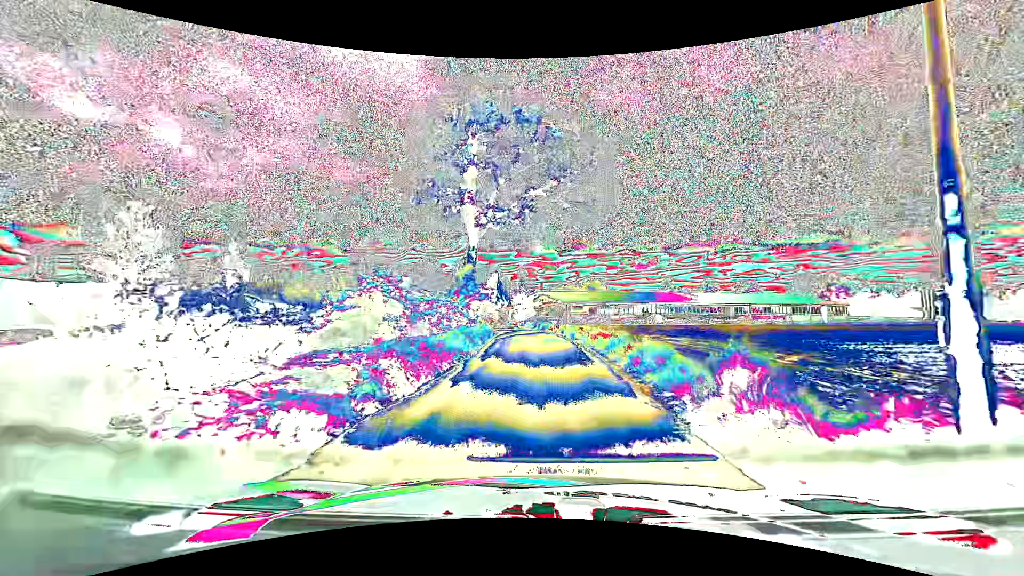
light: Day
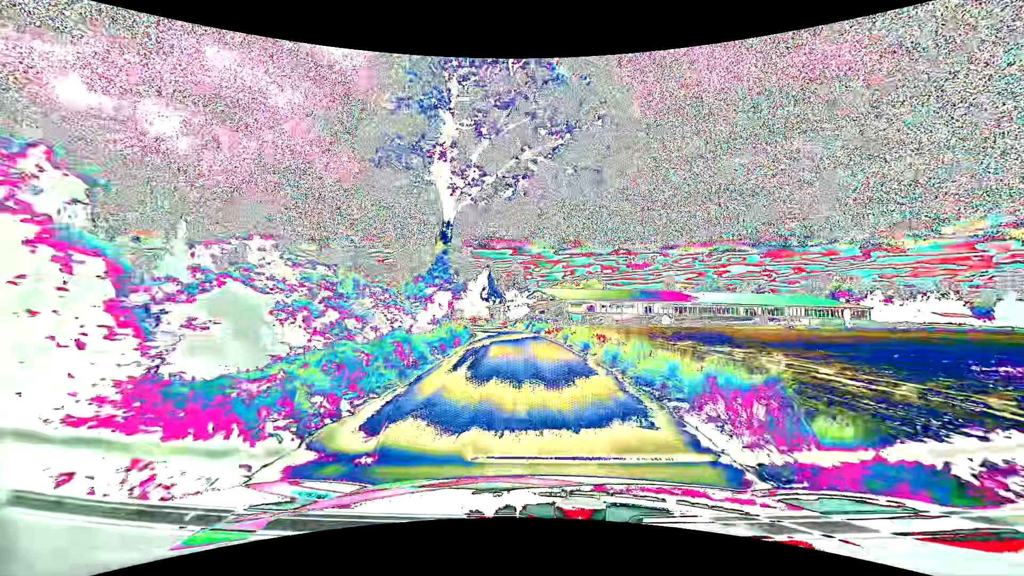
(0.0, +9.9) m; +1°
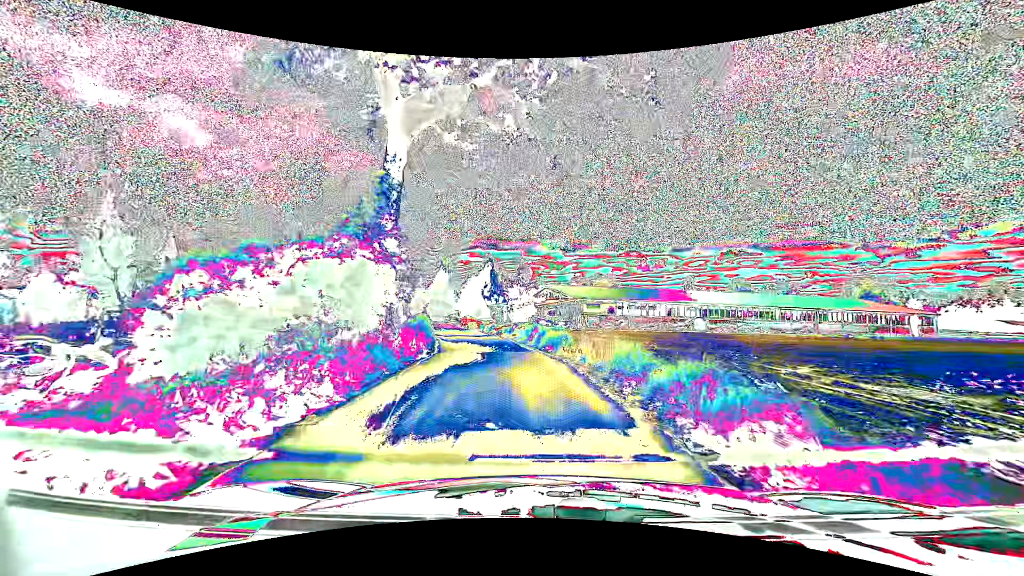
(-0.2, +13.6) m; -1°
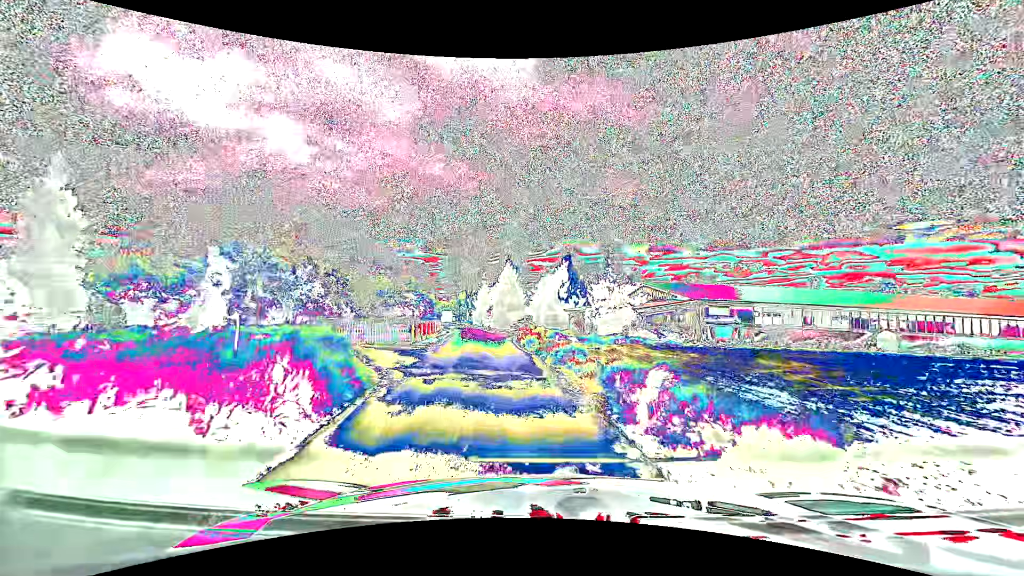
(-1.4, +19.4) m; -9°
